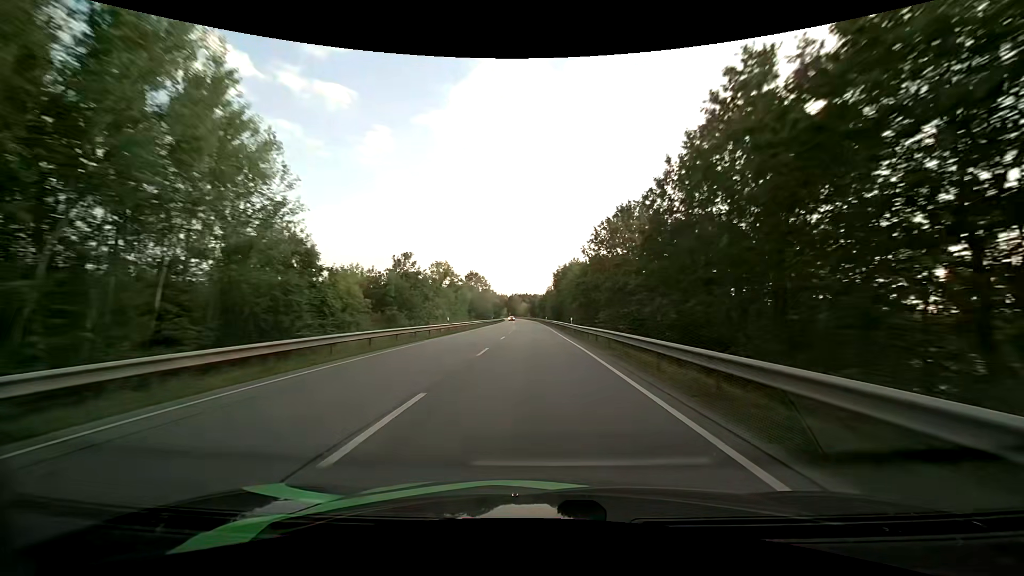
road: primary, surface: asphalt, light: Day
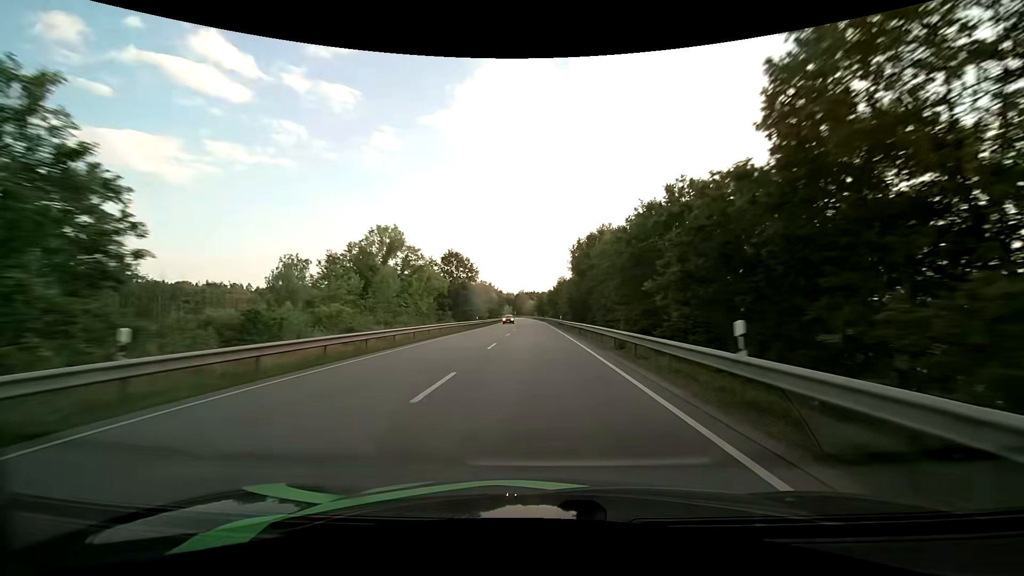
(-0.3, +32.9) m; -1°
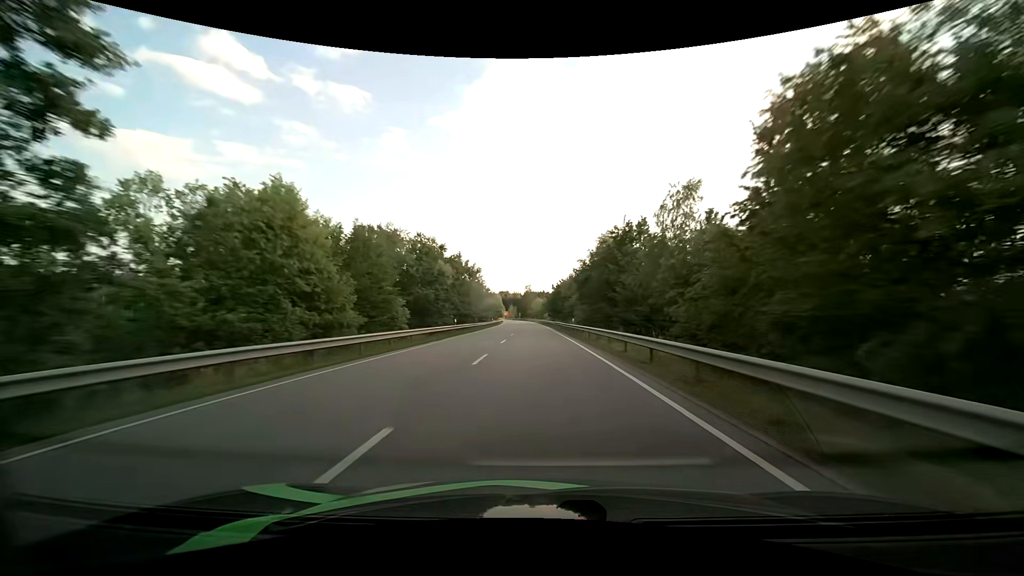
(-0.7, +65.6) m; -1°
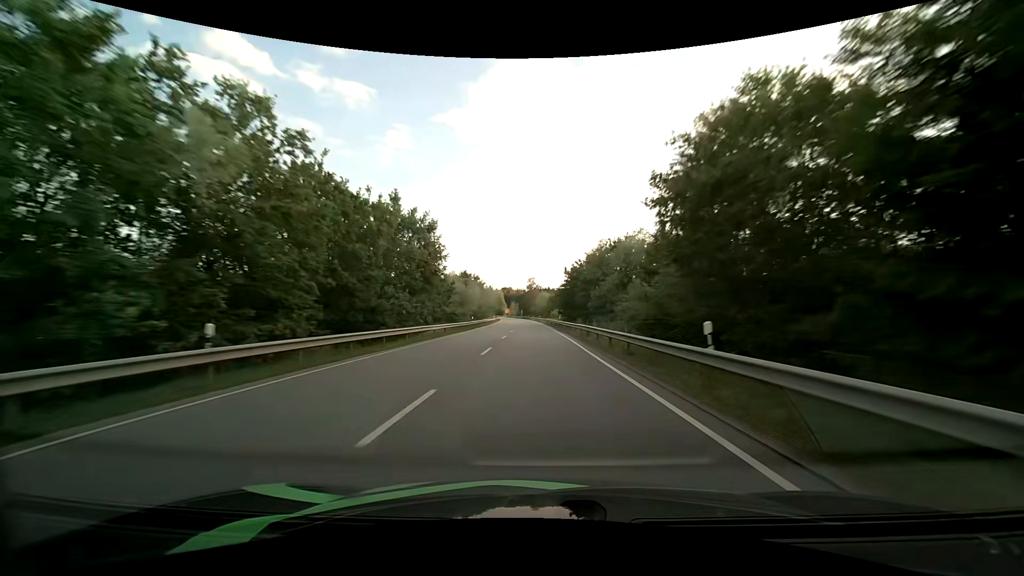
(-0.4, +33.0) m; -1°
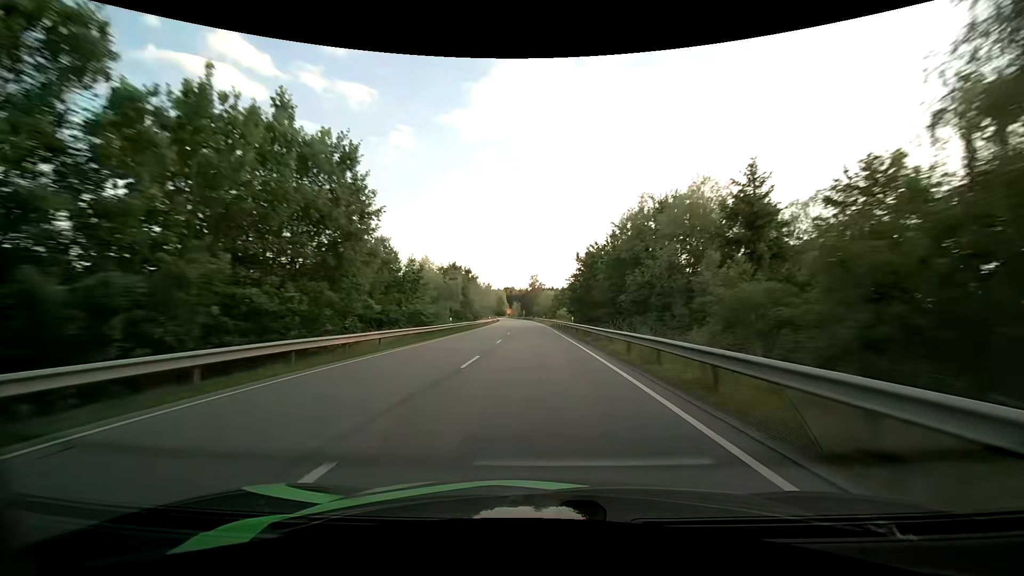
(0.0, +16.5) m; -1°
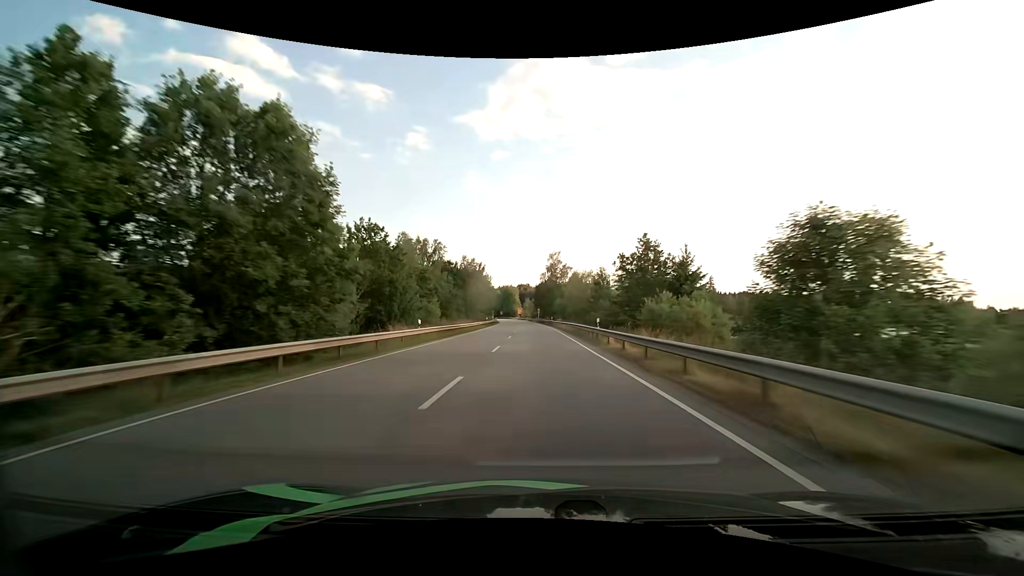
(-1.0, +65.4) m; -2°
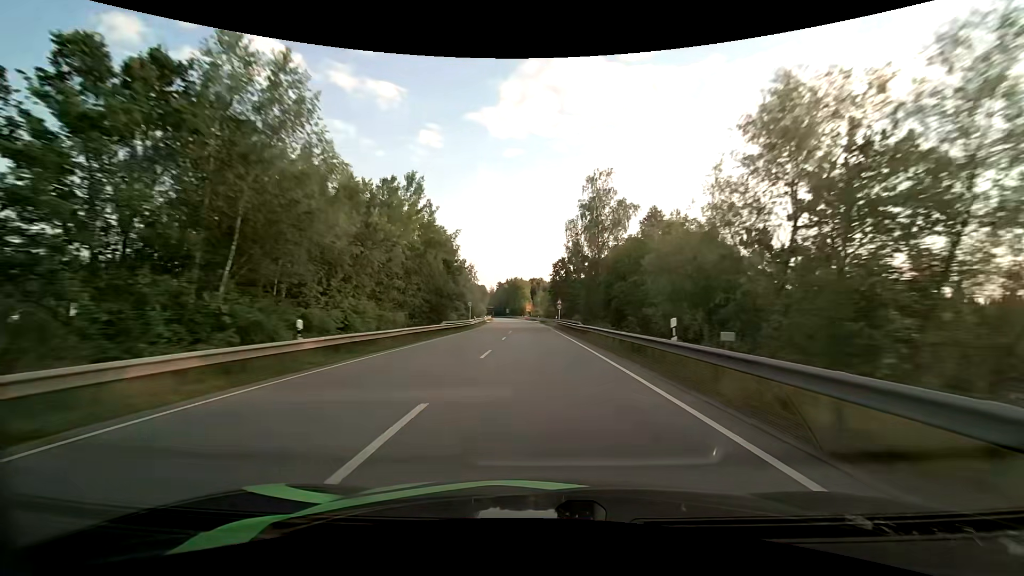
(-1.1, +63.3) m; -2°
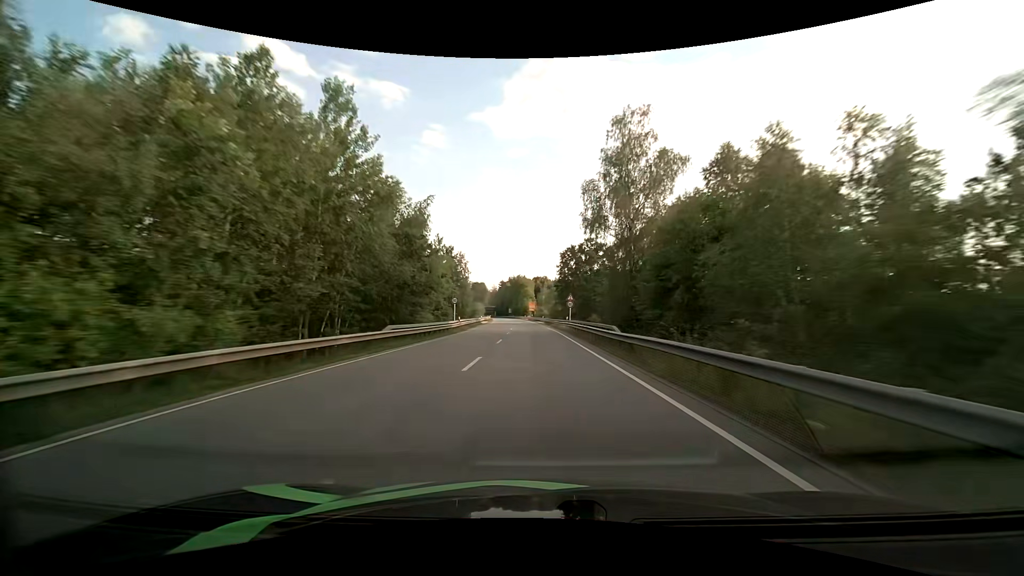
(-0.1, +15.3) m; 0°
(0, +10) (0, +20) (0, +30) (-1, +40) (-1, +50) (-1, +60) (-2, +70) (-2, +80) (-3, +90) (-4, +100) m
